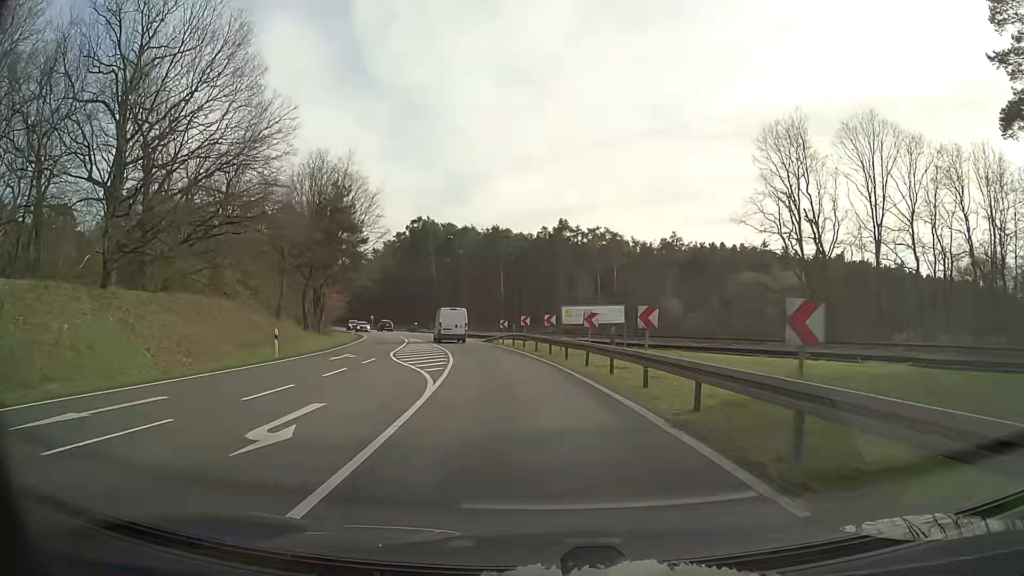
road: primary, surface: asphalt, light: Day
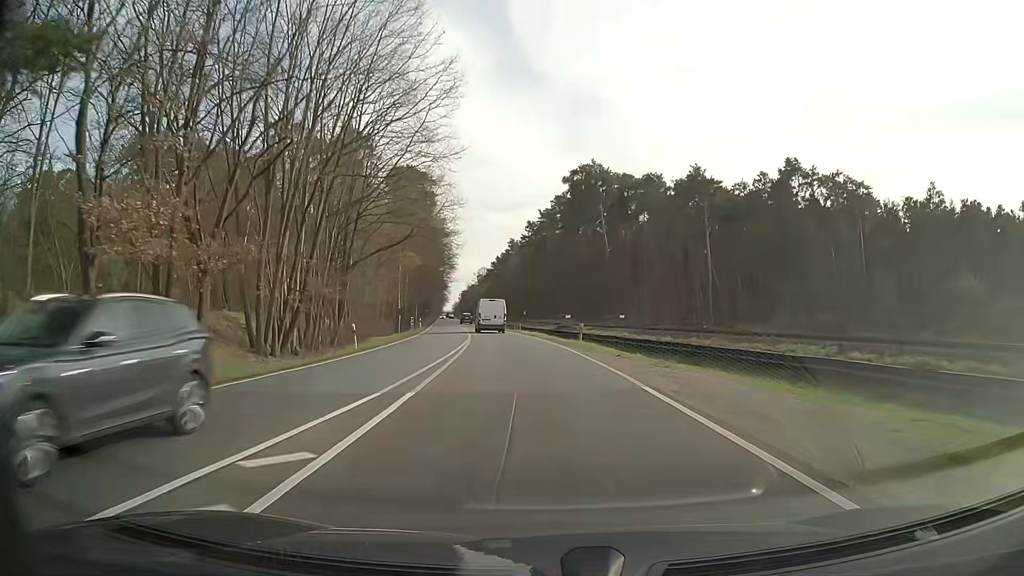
(-7.0, +52.8) m; -15°
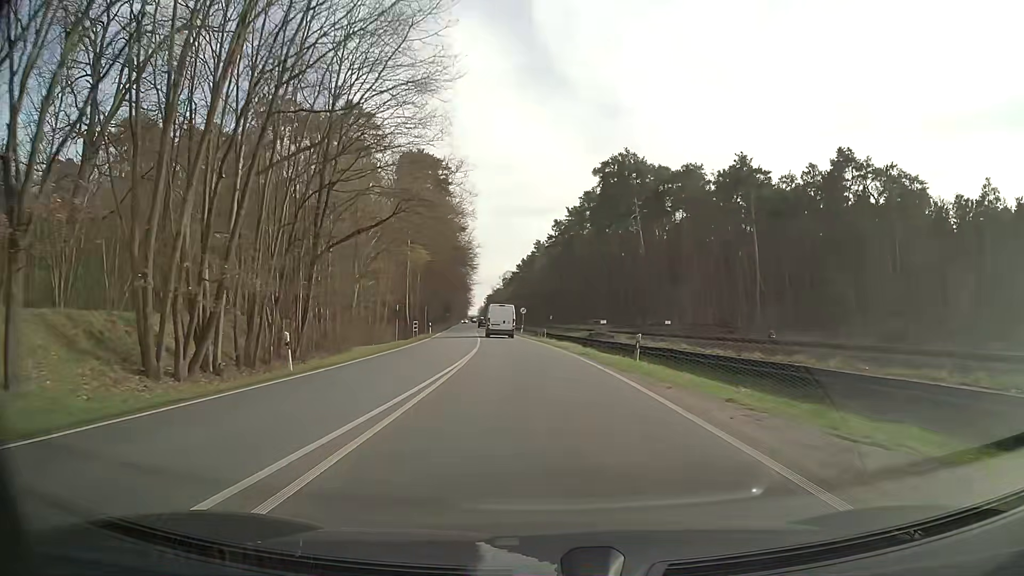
(-0.2, +10.7) m; -2°
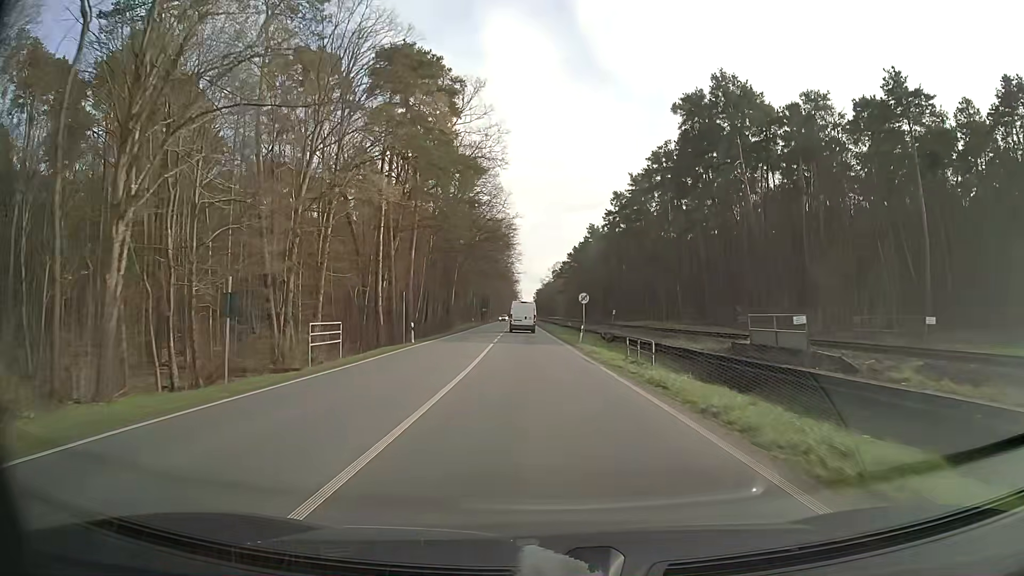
(-1.4, +31.7) m; -4°
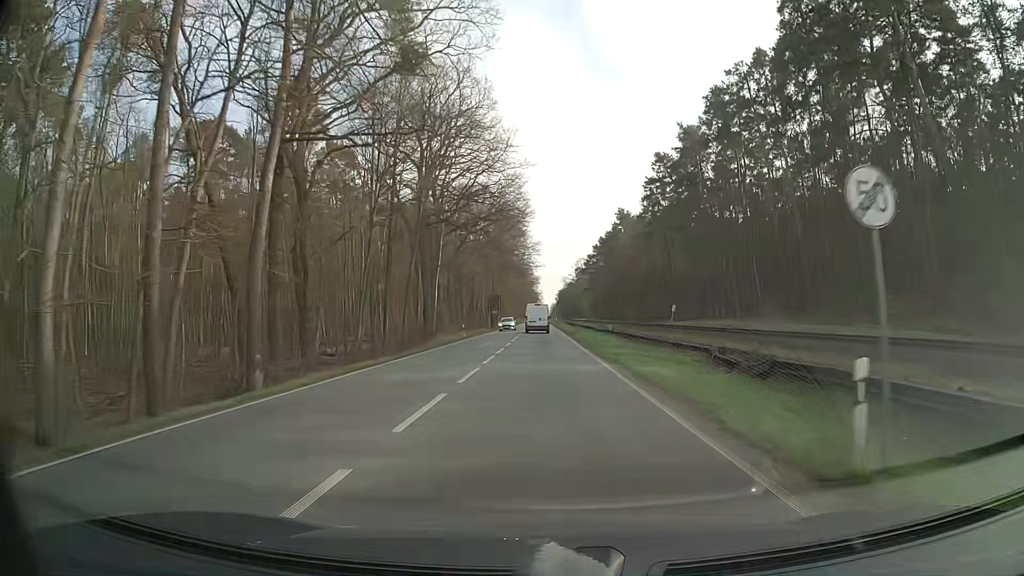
(-0.7, +32.0) m; -2°
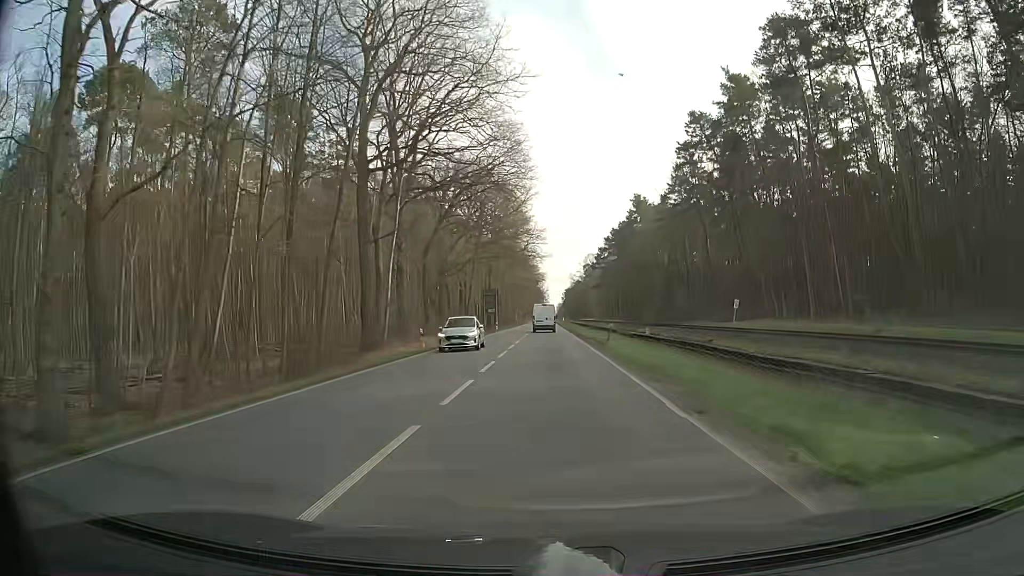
(-0.1, +21.7) m; -1°
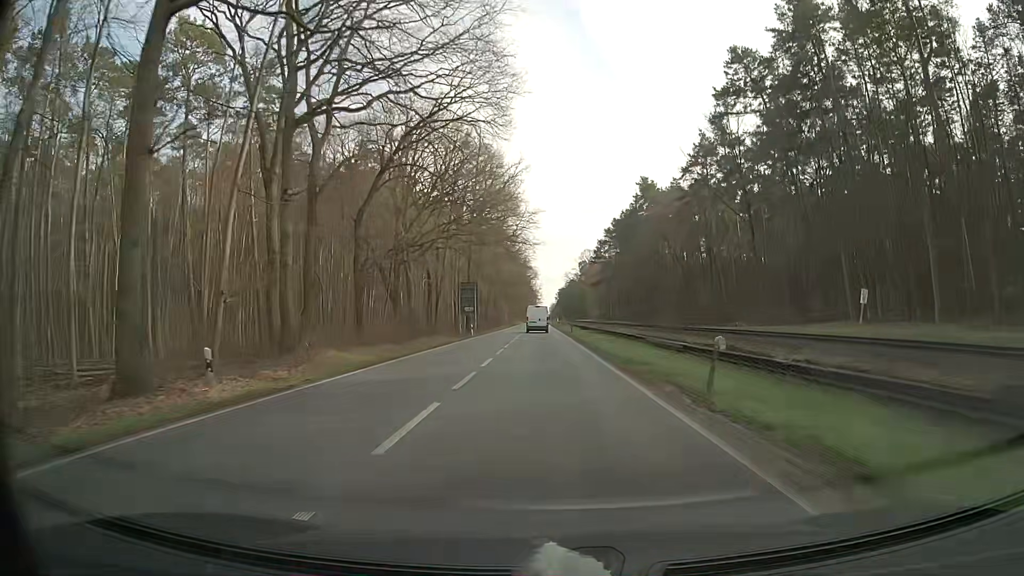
(+0.3, +22.1) m; +1°
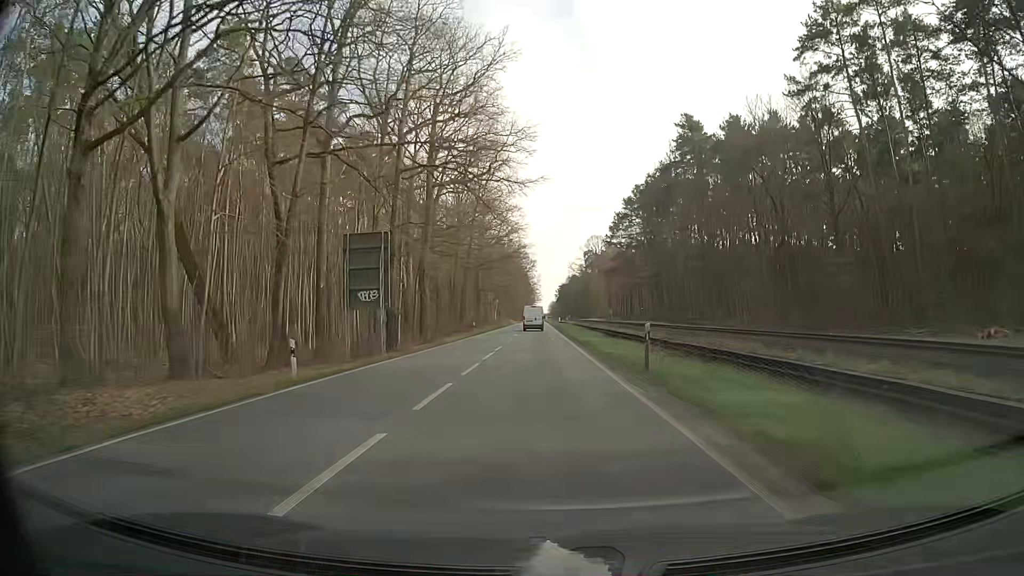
(-0.1, +45.1) m; 0°
(0, +10) (0, +20) (0, +30) (0, +40) (0, +50) (0, +60) (0, +70) (-1, +80) (-1, +90) (-1, +100) m
